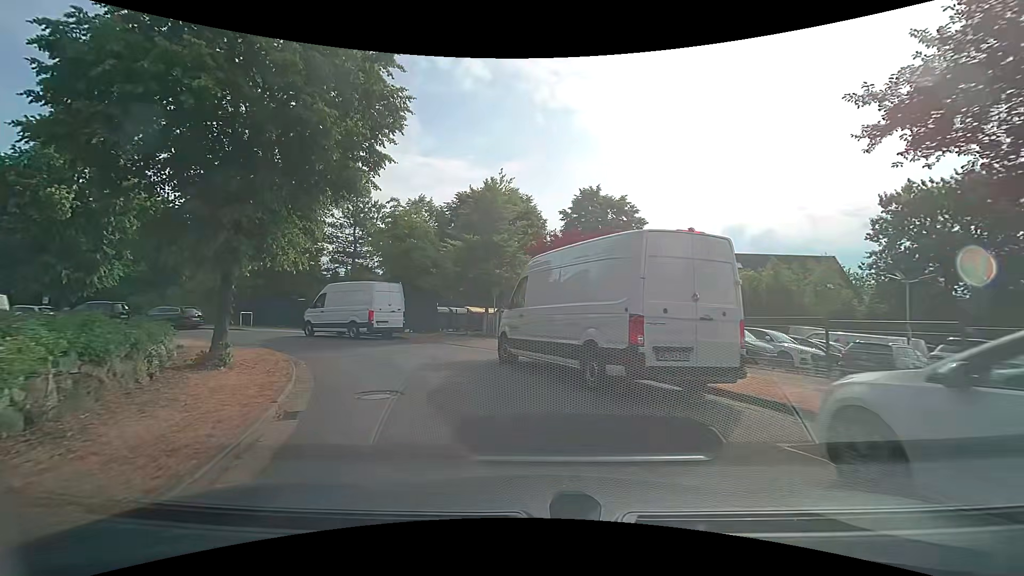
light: Day
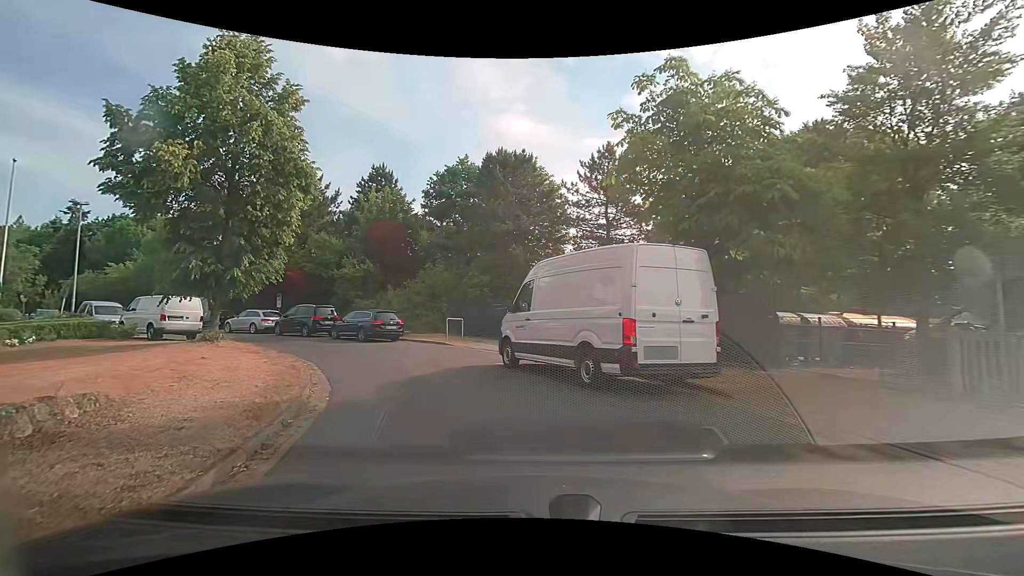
(-3.5, +13.7) m; -29°
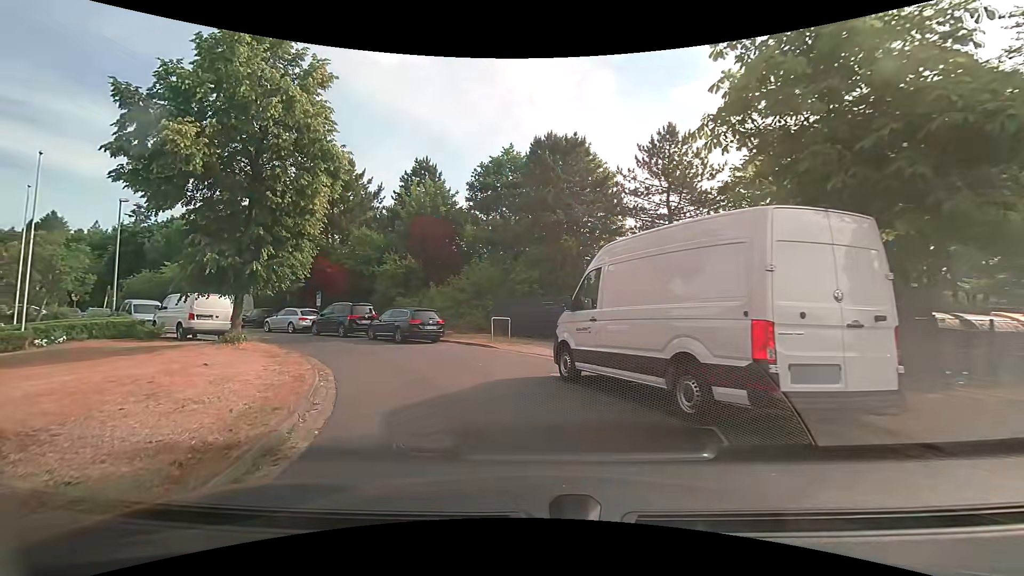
(-0.1, +2.6) m; -4°
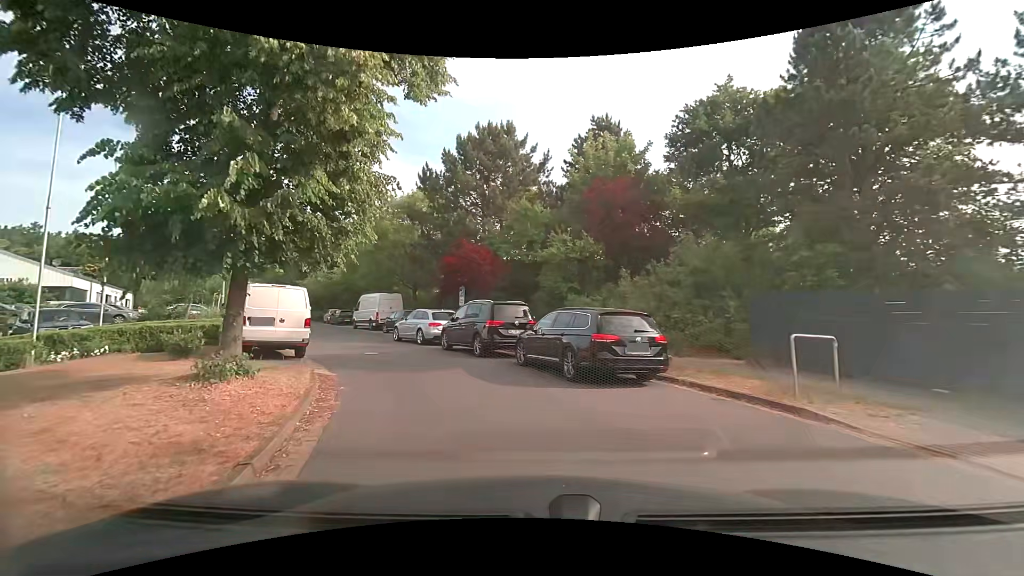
(-2.6, +10.7) m; -22°
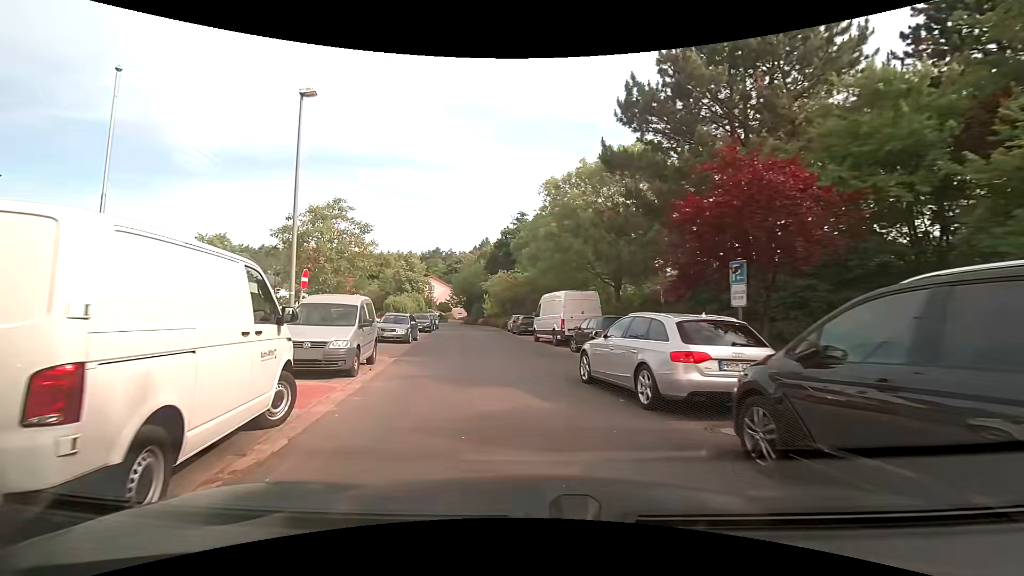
(-2.3, +12.3) m; -22°
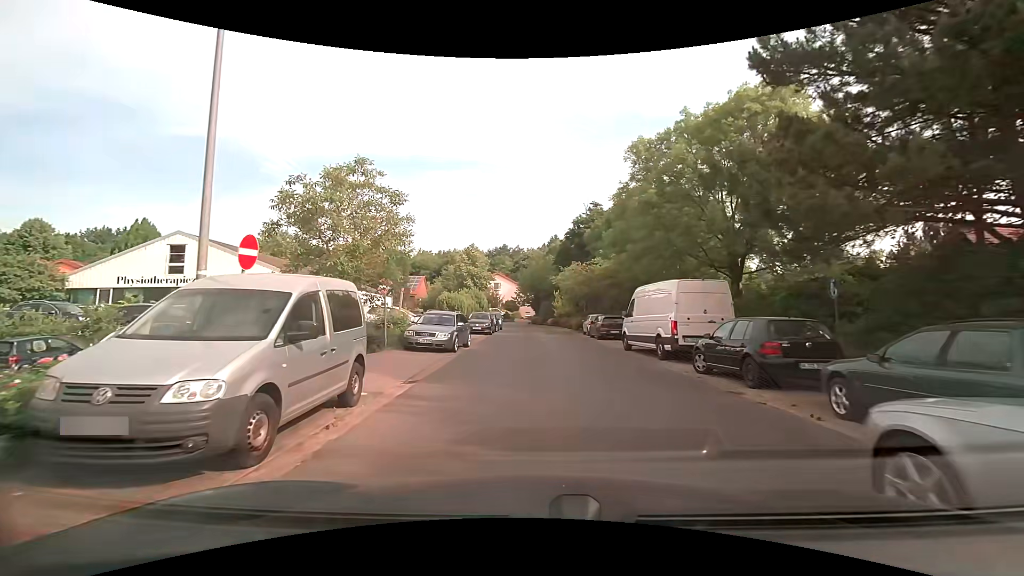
(-0.7, +6.8) m; -9°
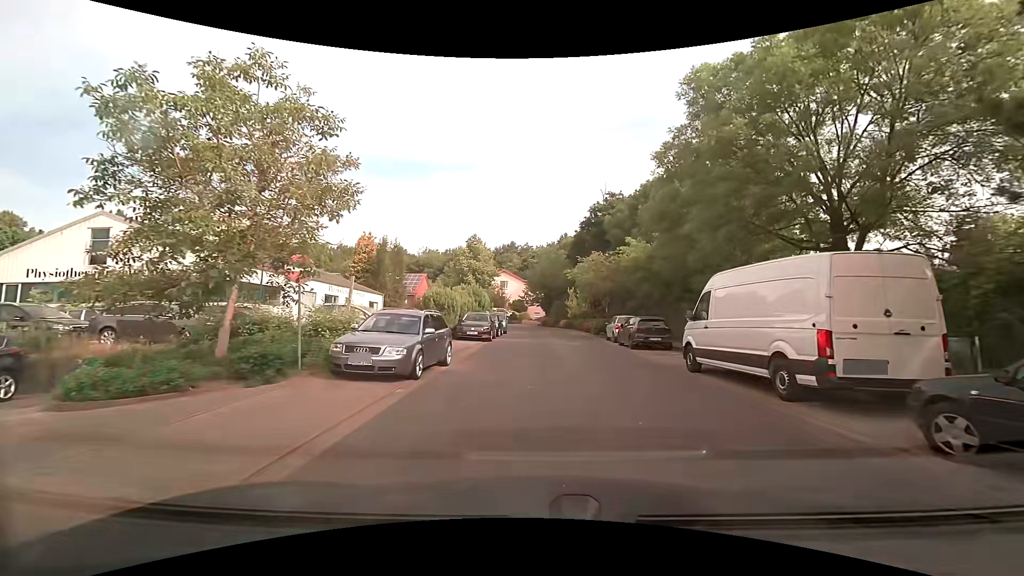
(-0.1, +7.3) m; 0°
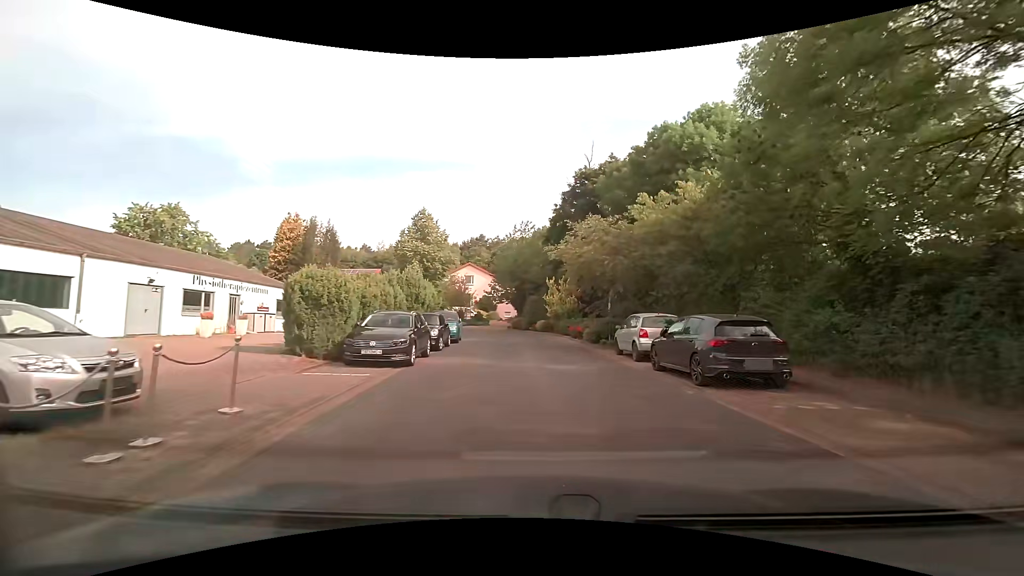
(+0.2, +12.1) m; +3°
(0, +10) (0, +20) (0, +30) (-3, +40) (-7, +48) (-15, +55) (-24, +58) (-34, +58) (-44, +58) (-54, +58) m
